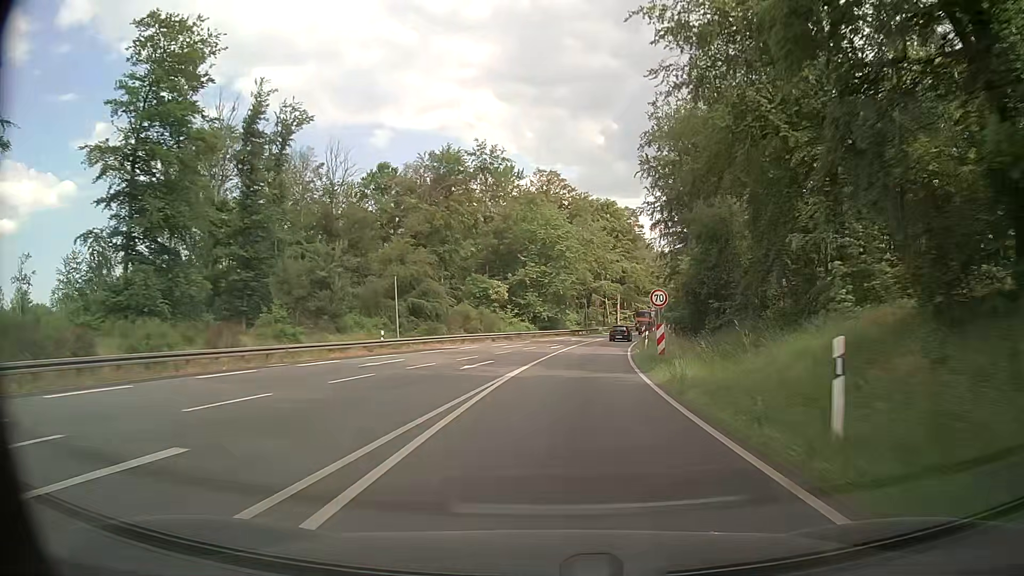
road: primary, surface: asphalt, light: Day
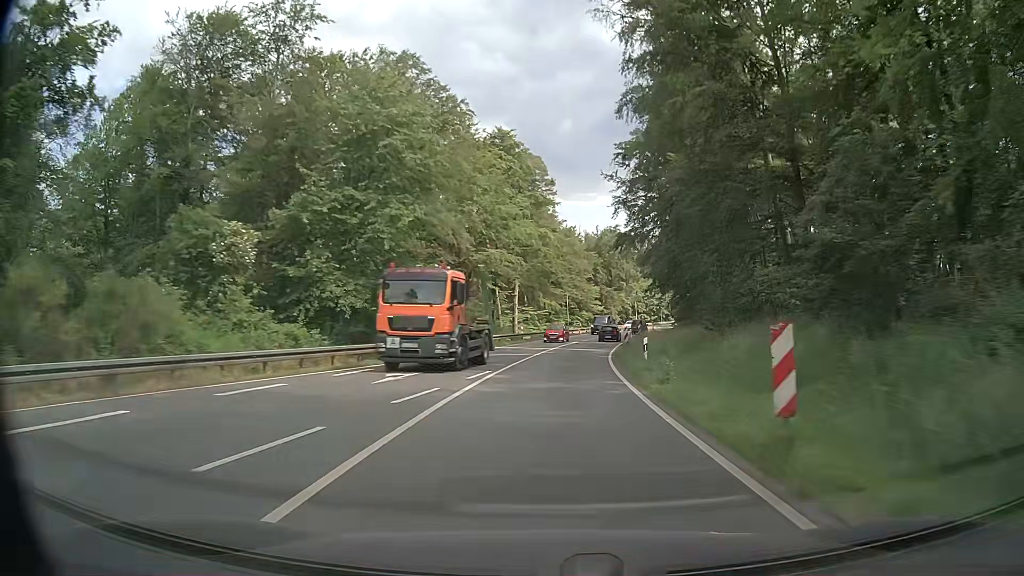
(+3.8, +44.9) m; +10°
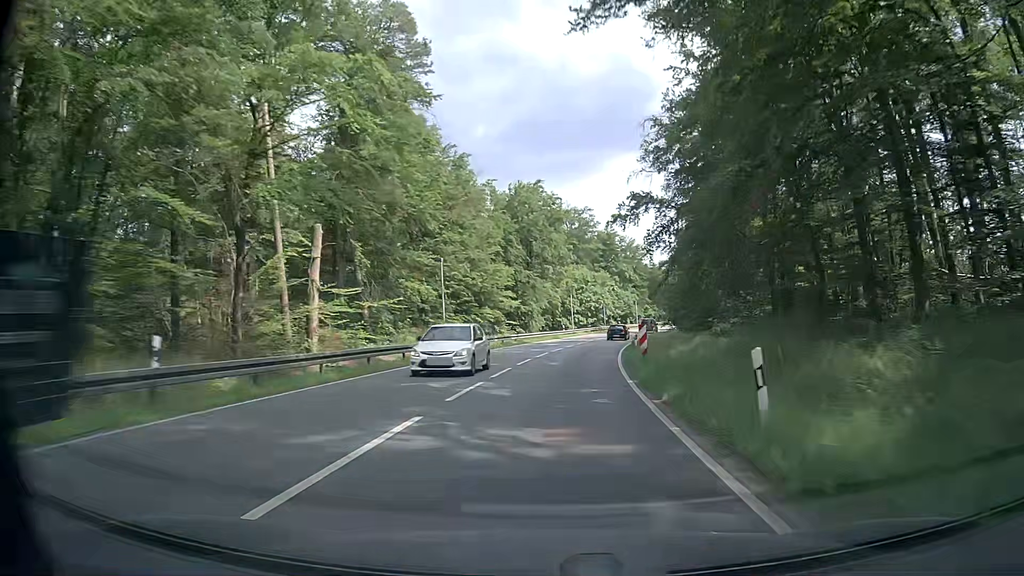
(+2.8, +45.2) m; +7°
(0, +10) (0, +20) (+1, +30) (+2, +40) (+4, +50) (+5, +60) (+8, +69) (+10, +79) (+13, +89) (+17, +98) m
